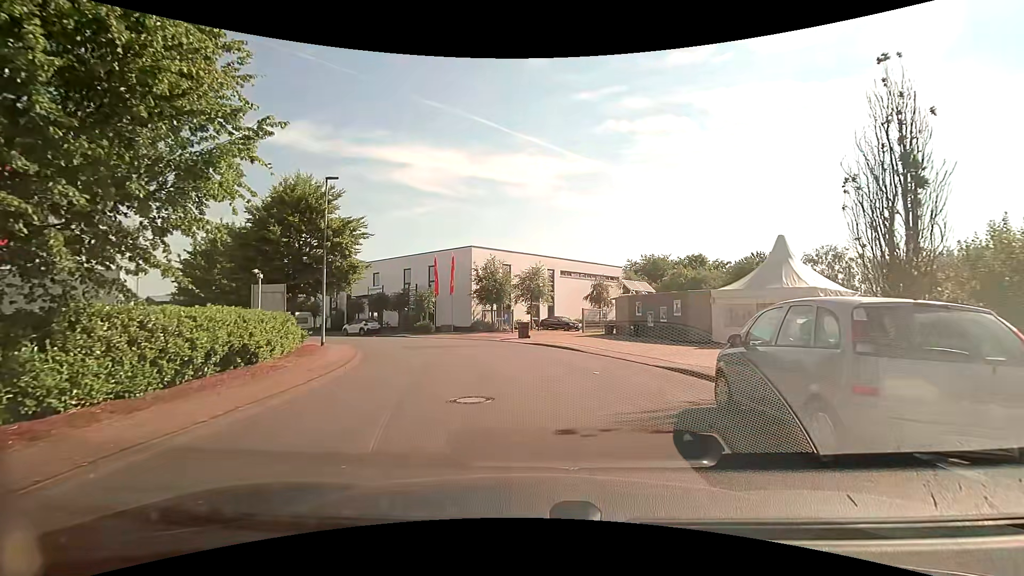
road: unclassified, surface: asphalt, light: Day
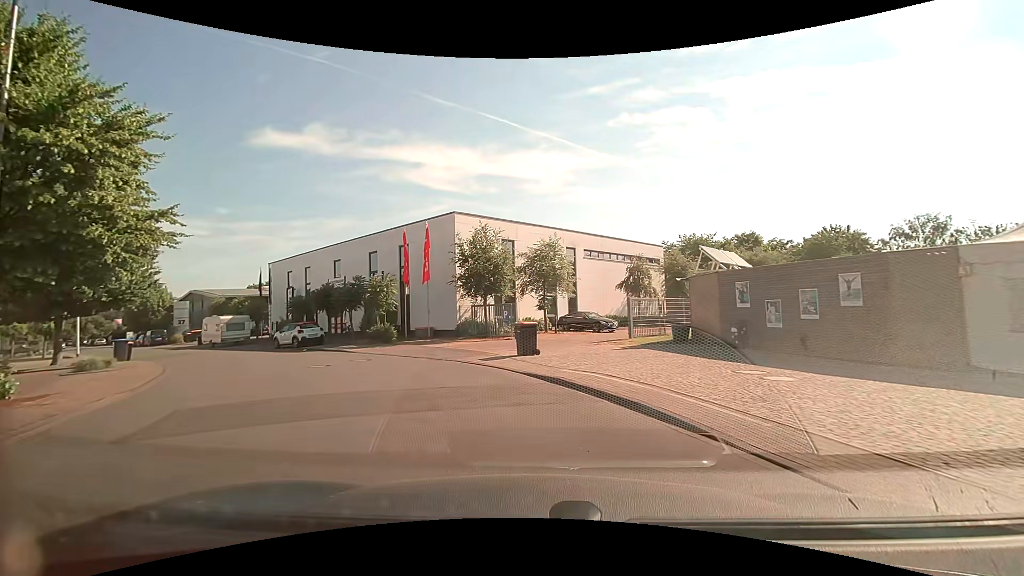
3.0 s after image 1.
(+0.4, +14.6) m; -1°
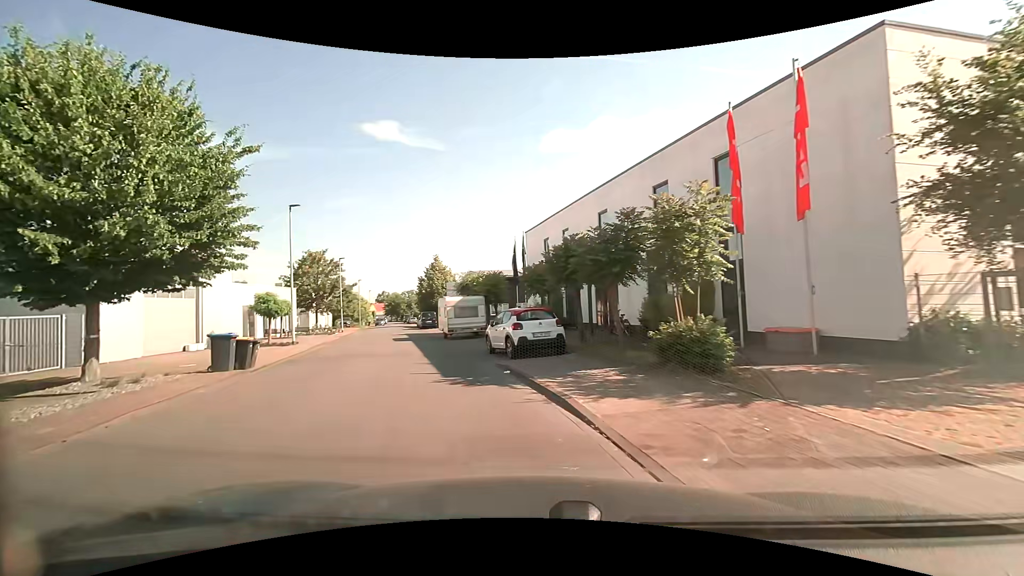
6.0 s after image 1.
(-4.5, +16.9) m; -32°
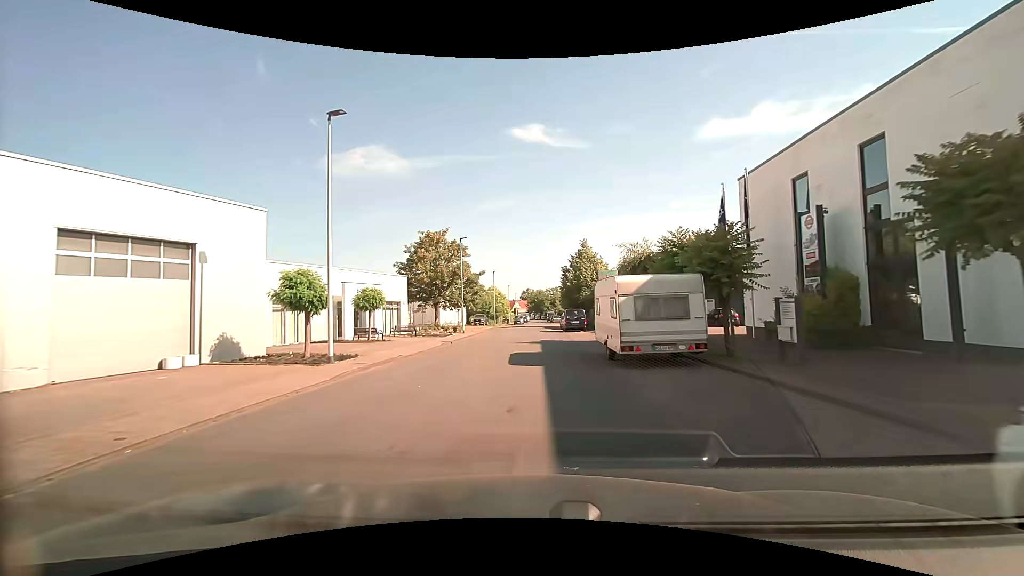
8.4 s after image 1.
(-2.8, +14.6) m; -17°
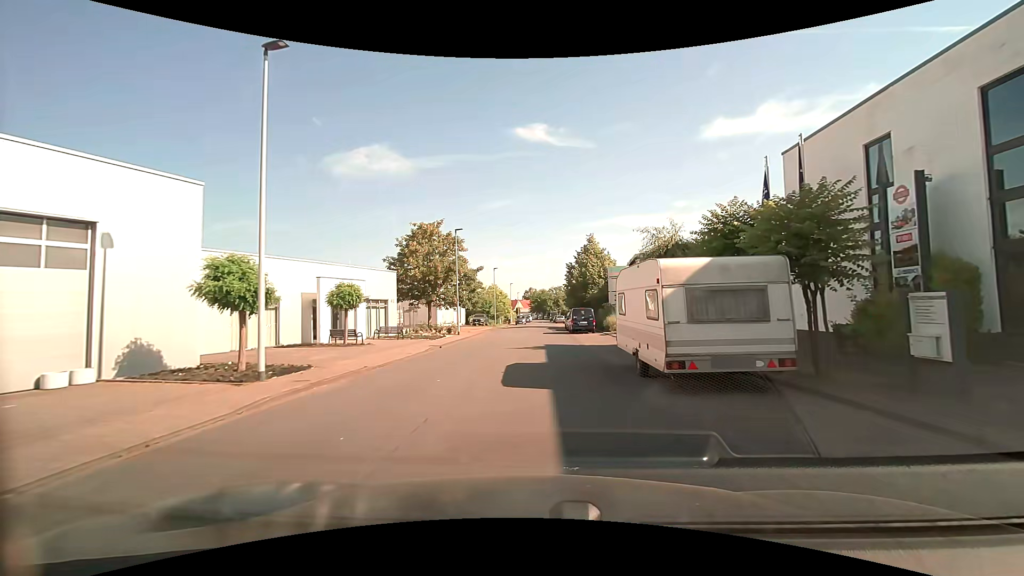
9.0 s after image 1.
(0.0, +4.0) m; -1°
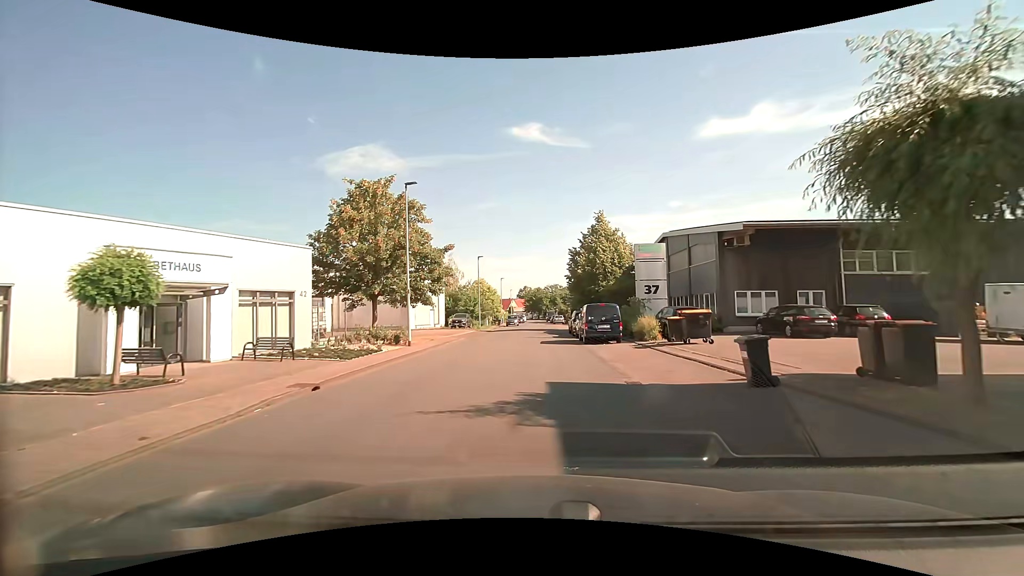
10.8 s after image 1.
(+0.1, +13.1) m; +1°
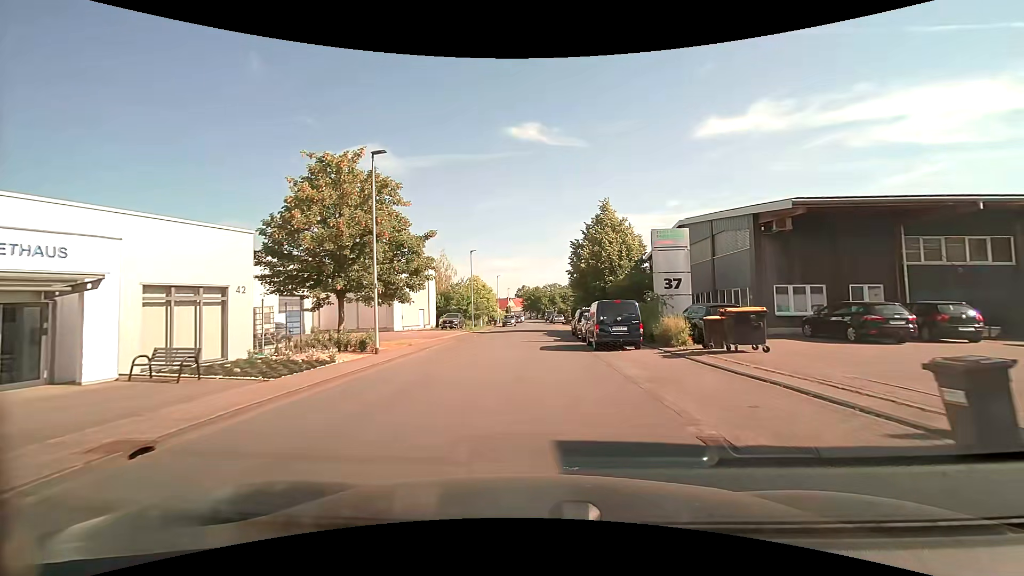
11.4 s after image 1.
(0.0, +4.7) m; 0°
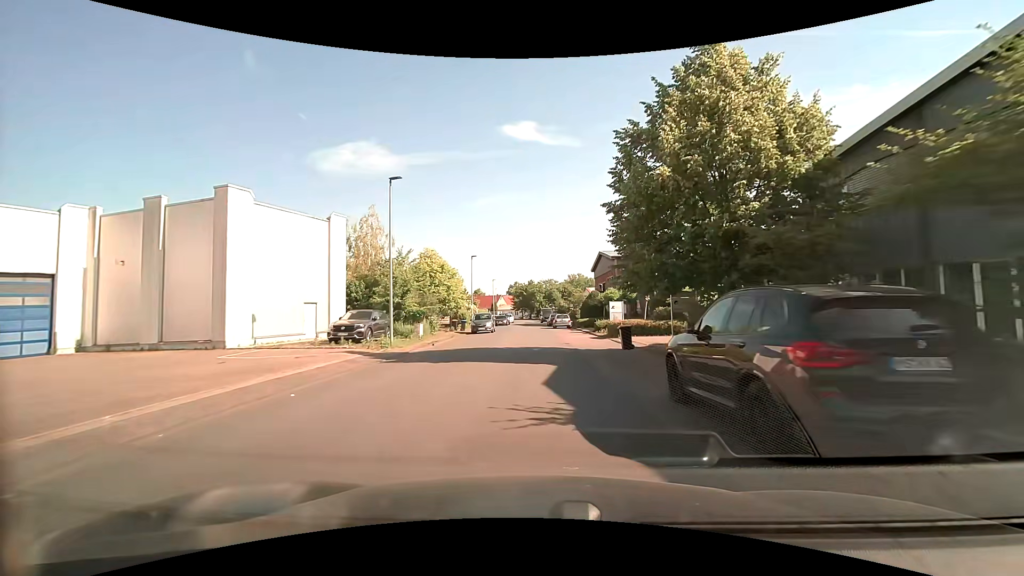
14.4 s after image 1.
(+0.1, +25.9) m; 0°
(0, +10) (0, +20) (0, +30) (0, +40) (0, +50) (0, +60) (0, +70) (-1, +80) (-1, +90) (-1, +100) m
